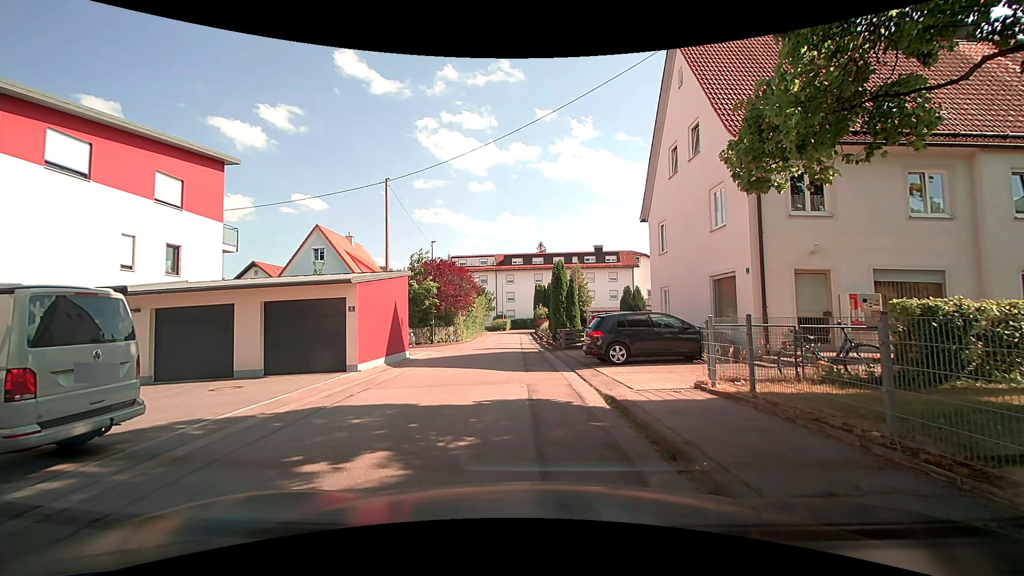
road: residential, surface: asphalt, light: Day
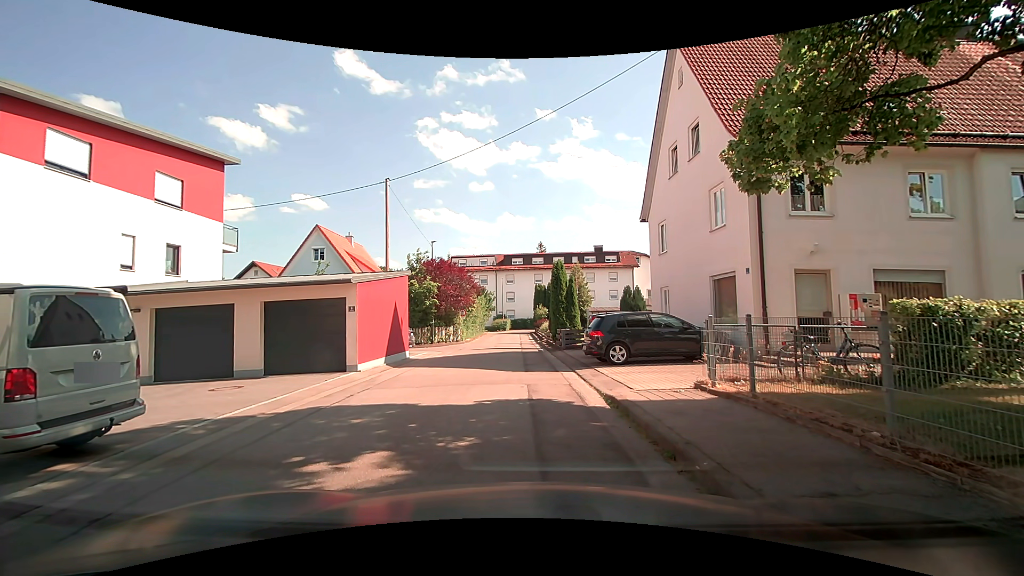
(0.0, 0.0) m; 0°
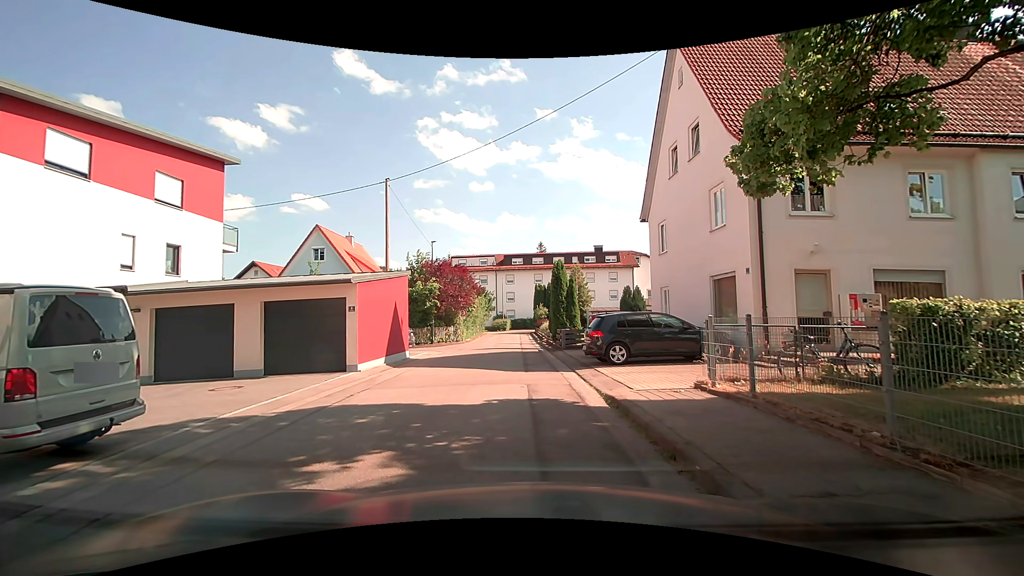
(0.0, 0.0) m; 0°
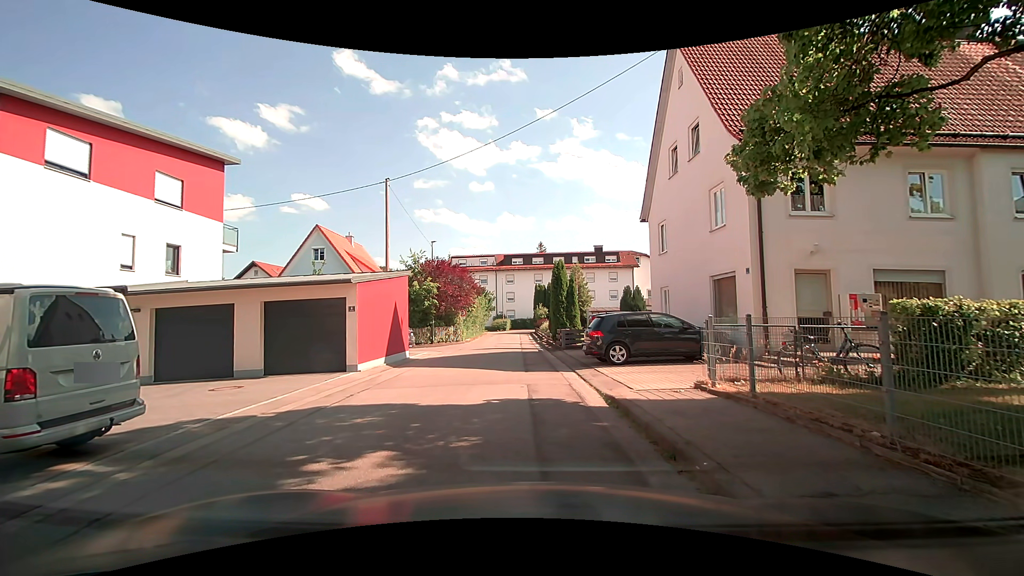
(0.0, 0.0) m; 0°
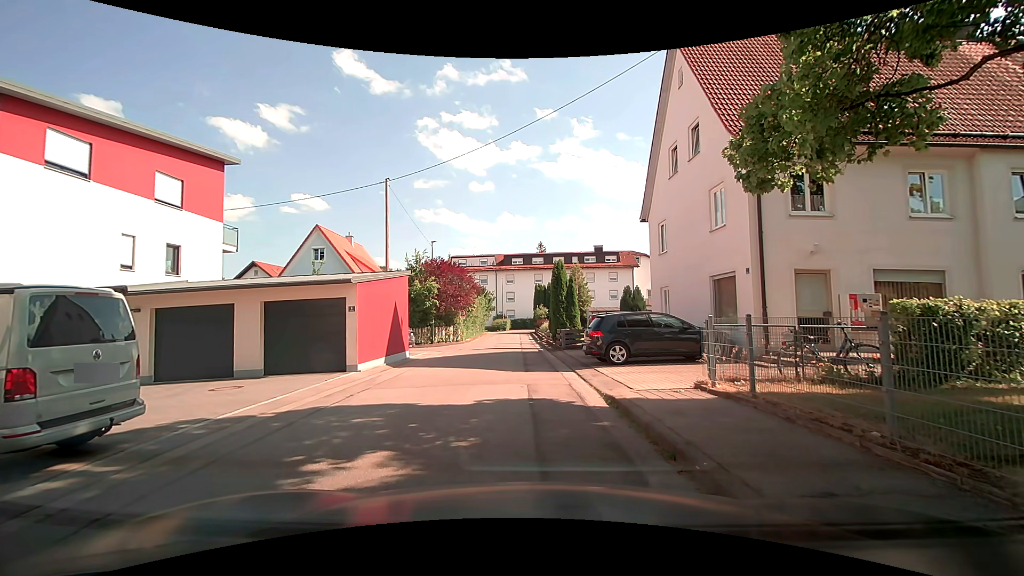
(0.0, 0.0) m; 0°
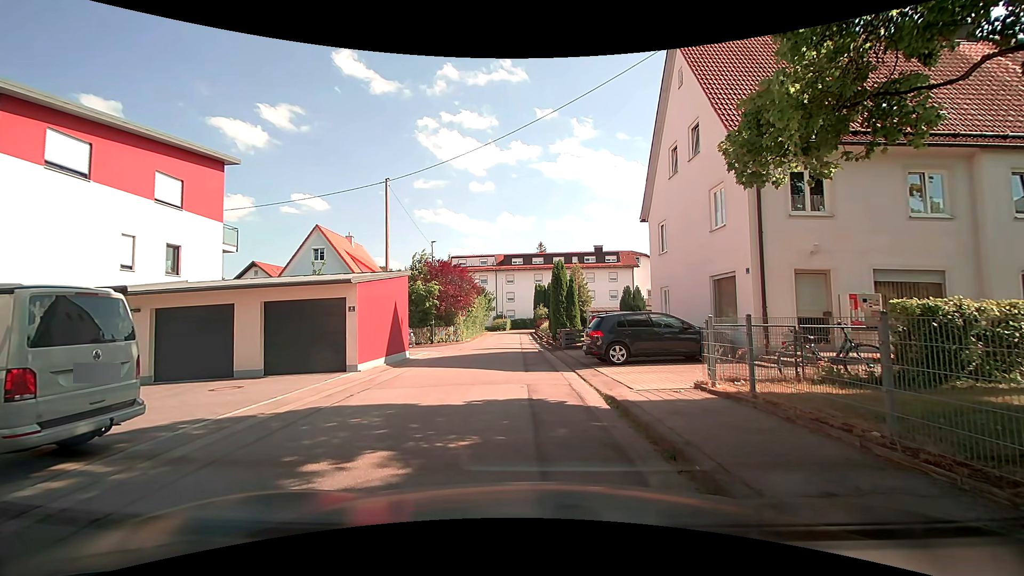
(0.0, 0.0) m; 0°
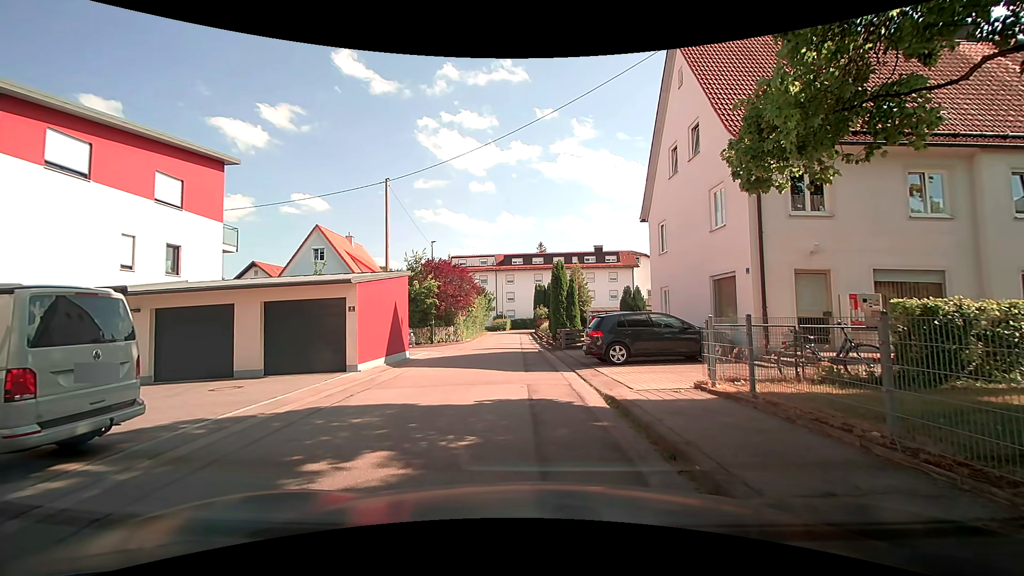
(0.0, 0.0) m; 0°
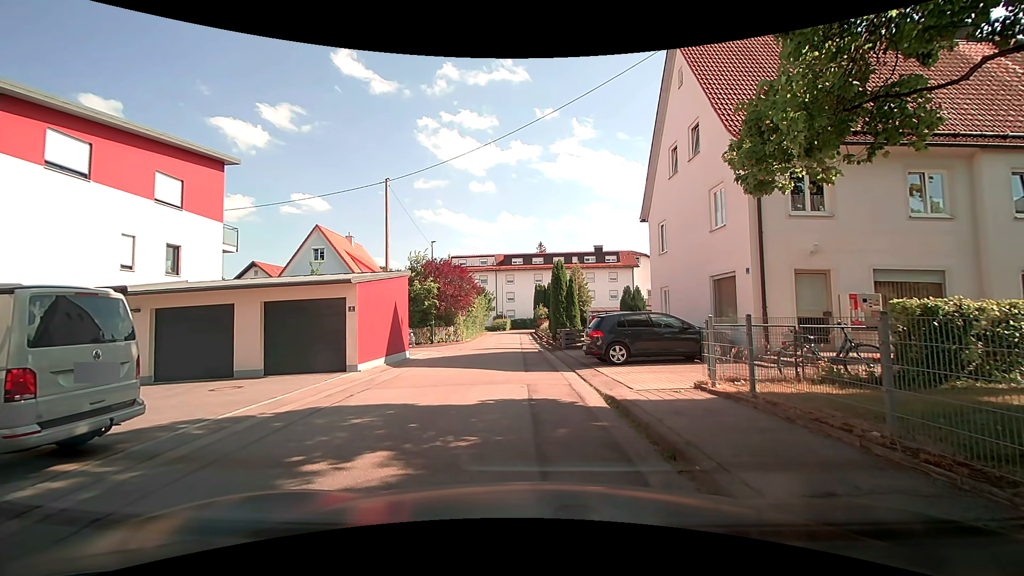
(0.0, 0.0) m; 0°
